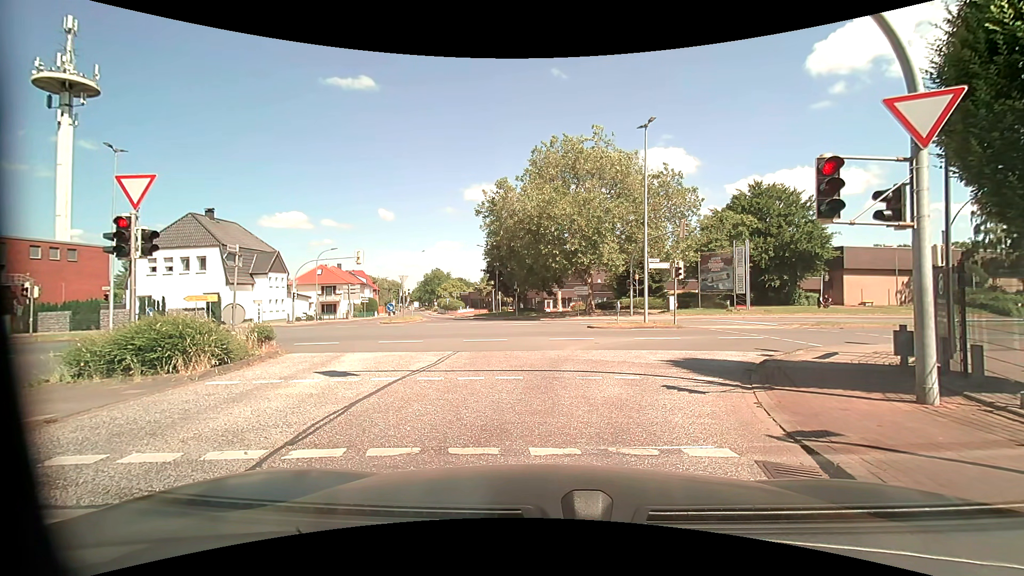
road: unclassified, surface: asphalt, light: Day
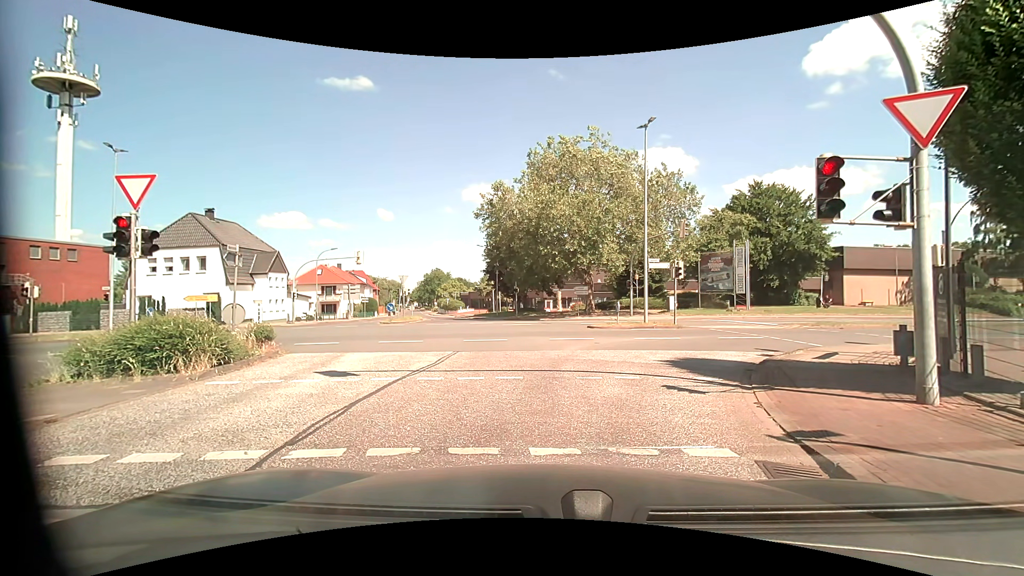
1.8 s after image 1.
(0.0, 0.0) m; 0°
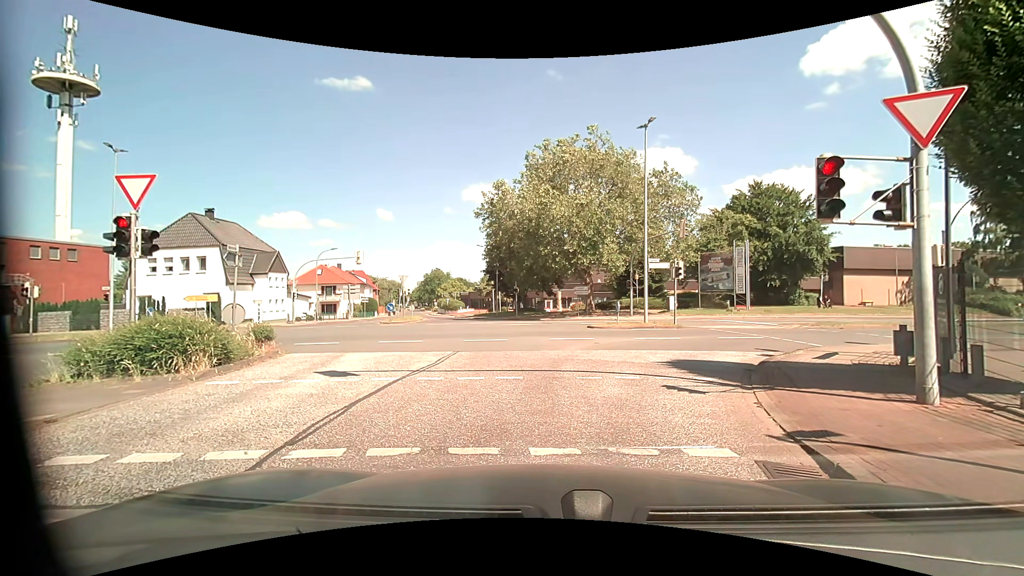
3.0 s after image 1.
(0.0, 0.0) m; 0°
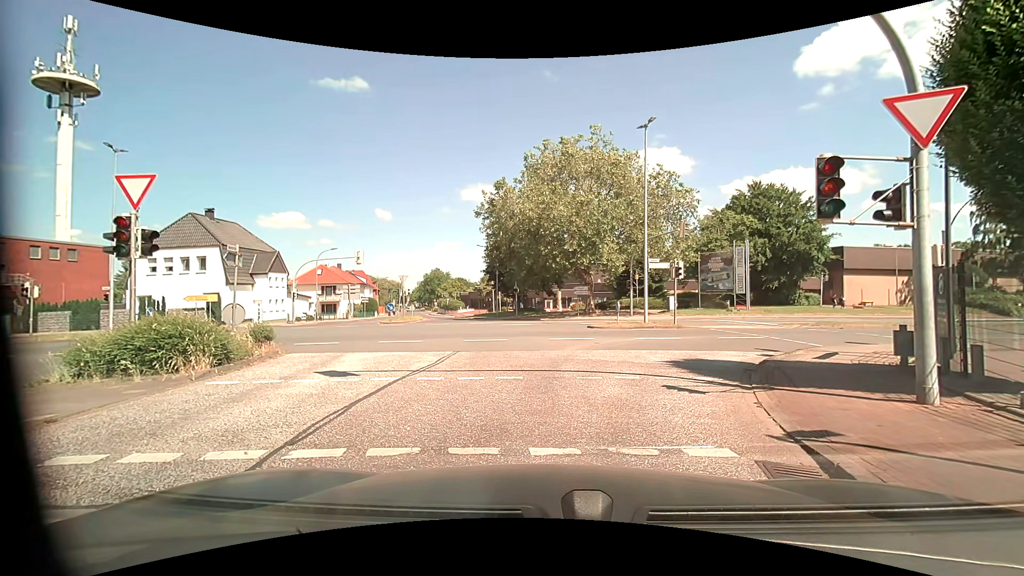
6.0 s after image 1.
(0.0, 0.0) m; 0°
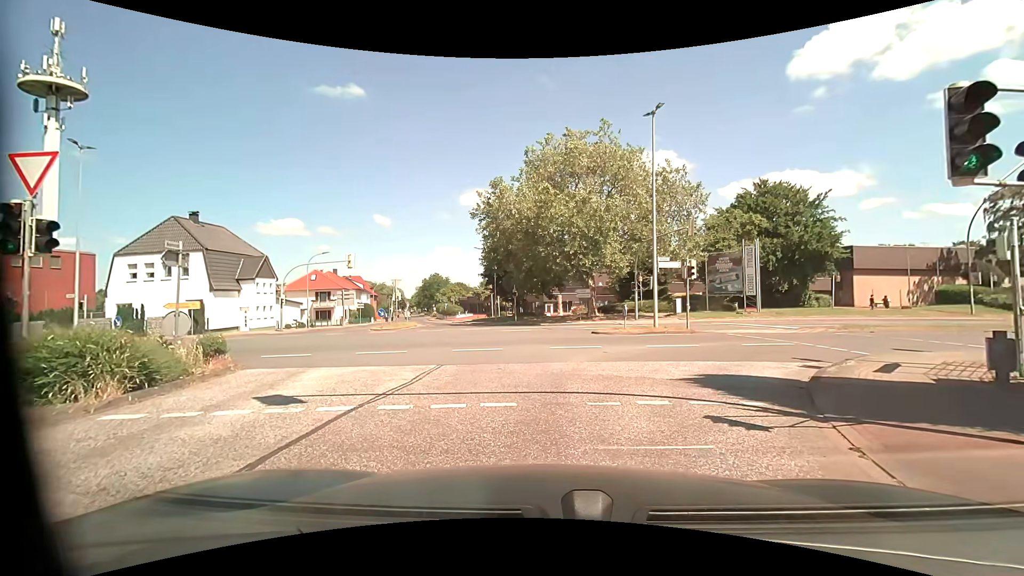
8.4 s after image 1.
(0.0, +2.3) m; -1°
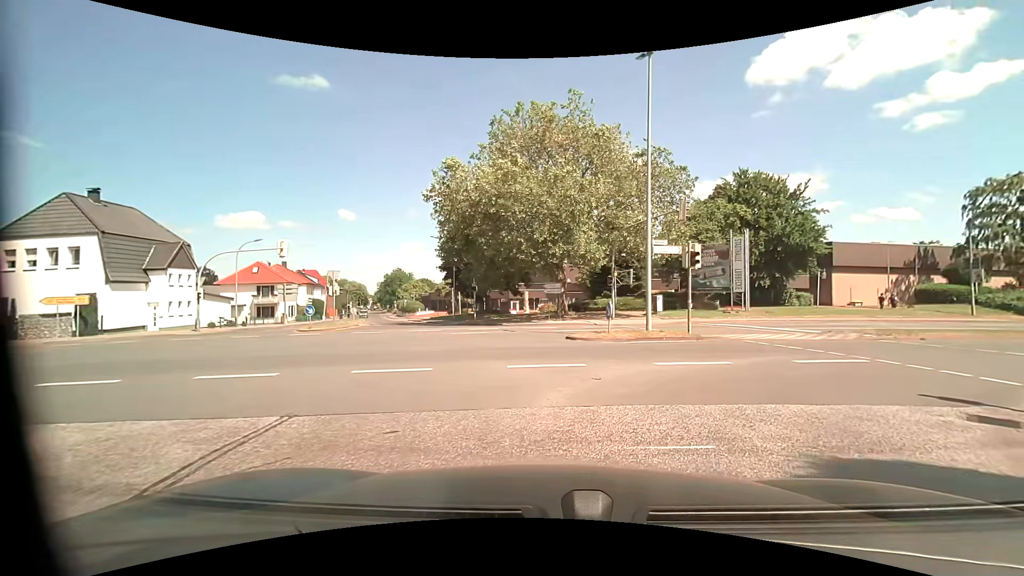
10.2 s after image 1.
(+0.2, +5.8) m; +4°
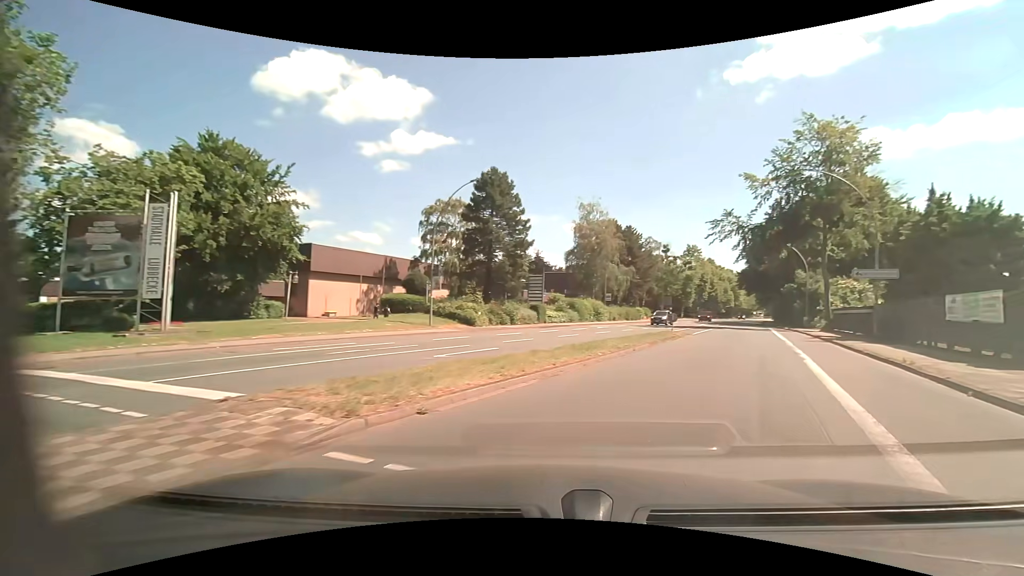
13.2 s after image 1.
(+6.7, +13.5) m; +54°
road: primary
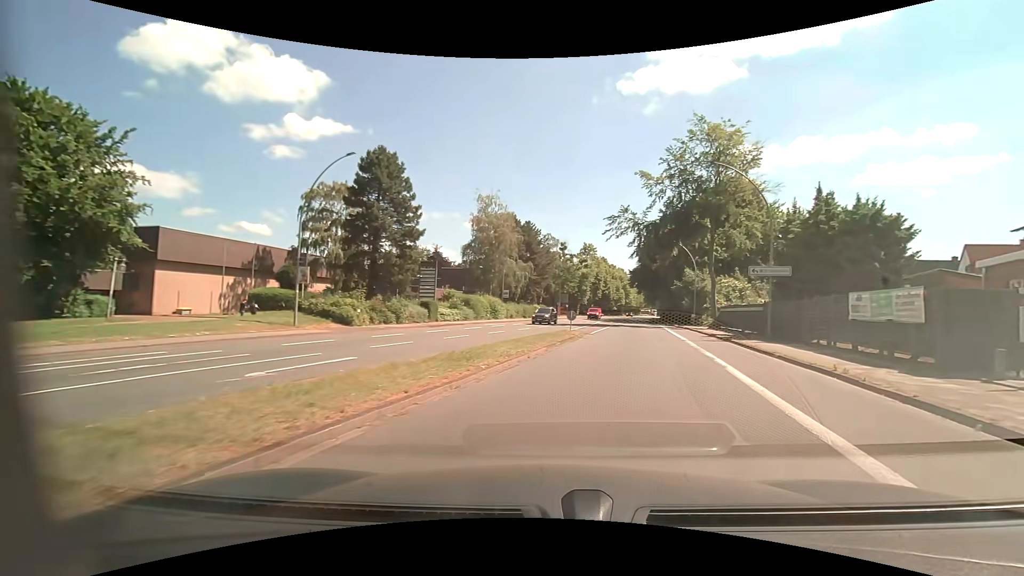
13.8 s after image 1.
(+0.4, +4.0) m; +11°
(+1, +10) (+3, +20) (+5, +30) (+7, +39) (+9, +49) (+11, +59) (+12, +69) (+14, +79) (+16, +88) (+18, +98) m
